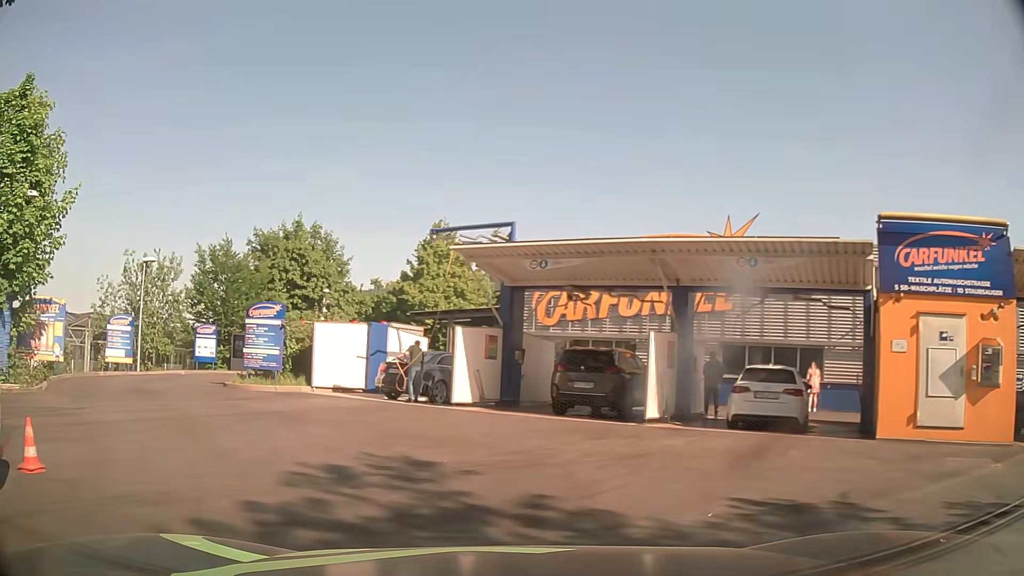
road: service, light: Day
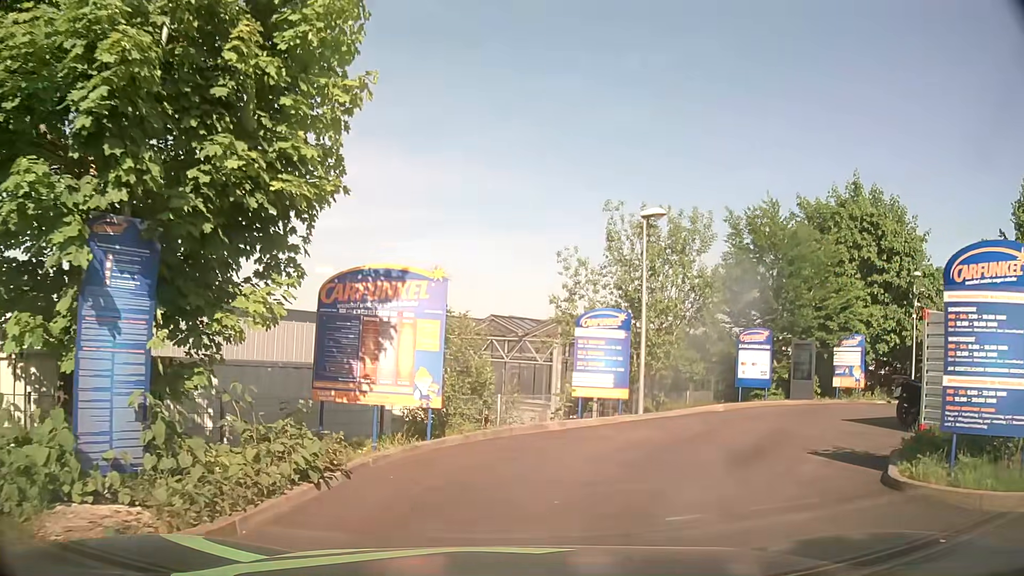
(-6.0, +11.4) m; -46°
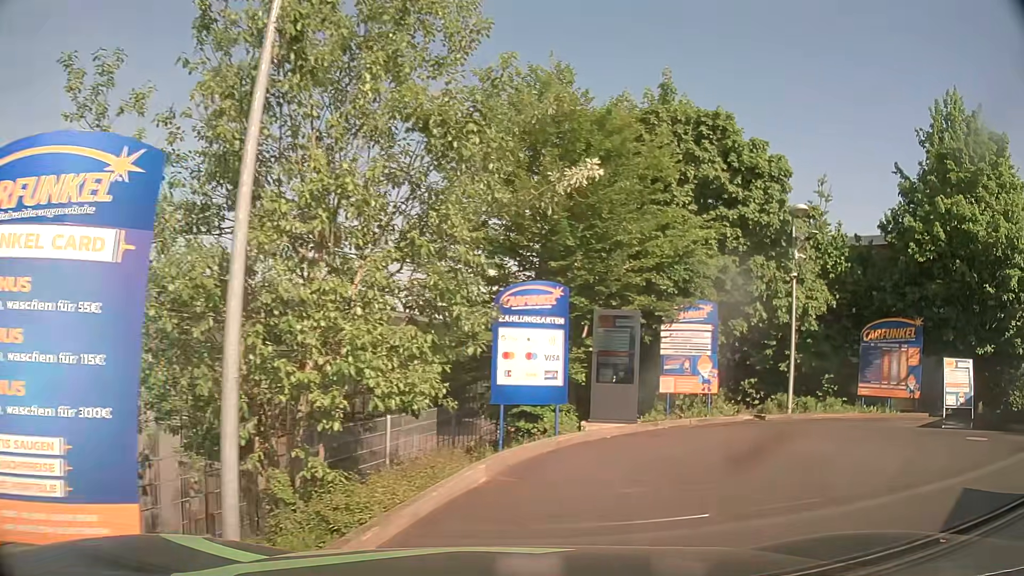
(+1.9, +11.1) m; +25°
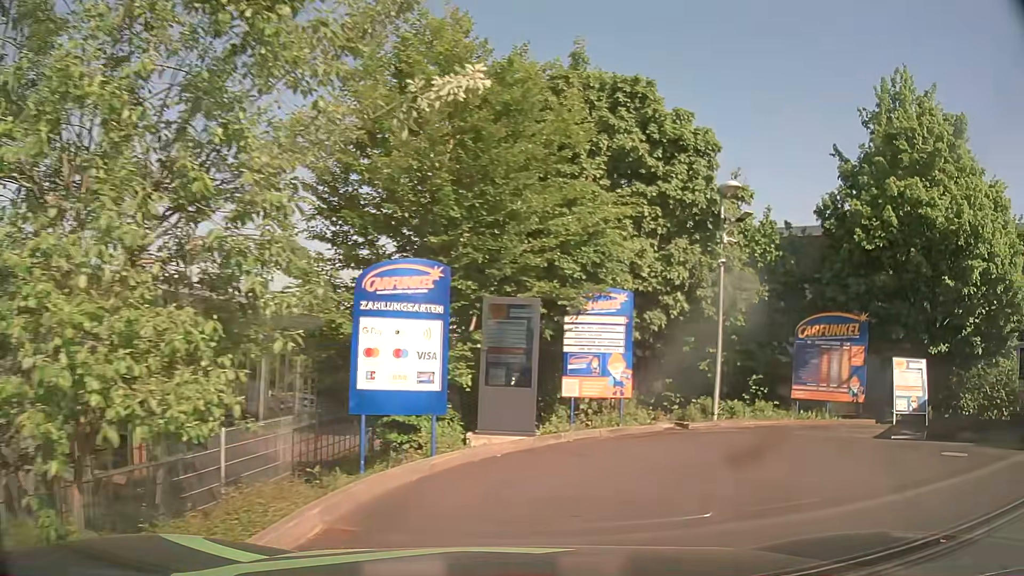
(+0.2, +2.1) m; +9°
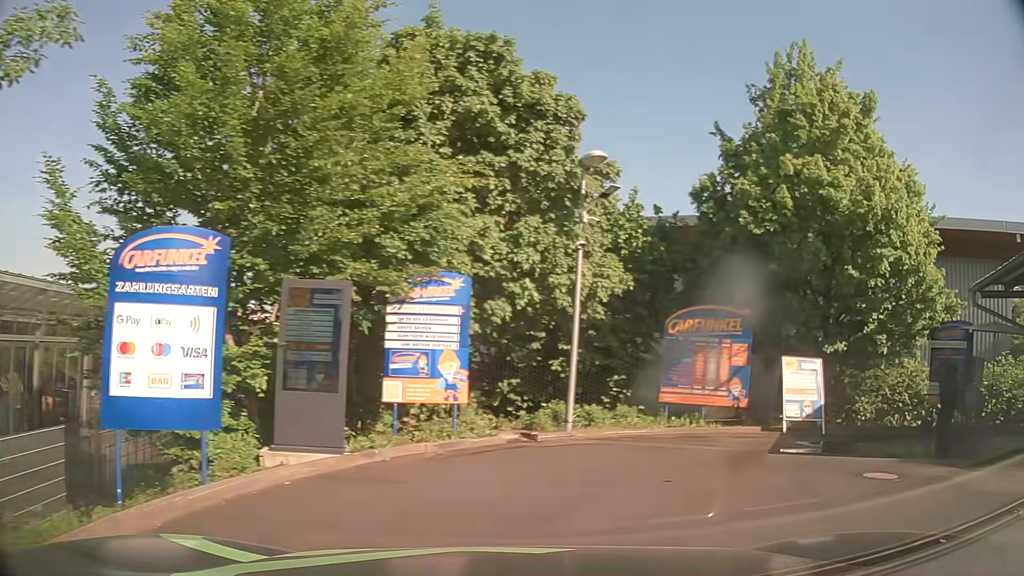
(+0.2, +2.0) m; +13°
